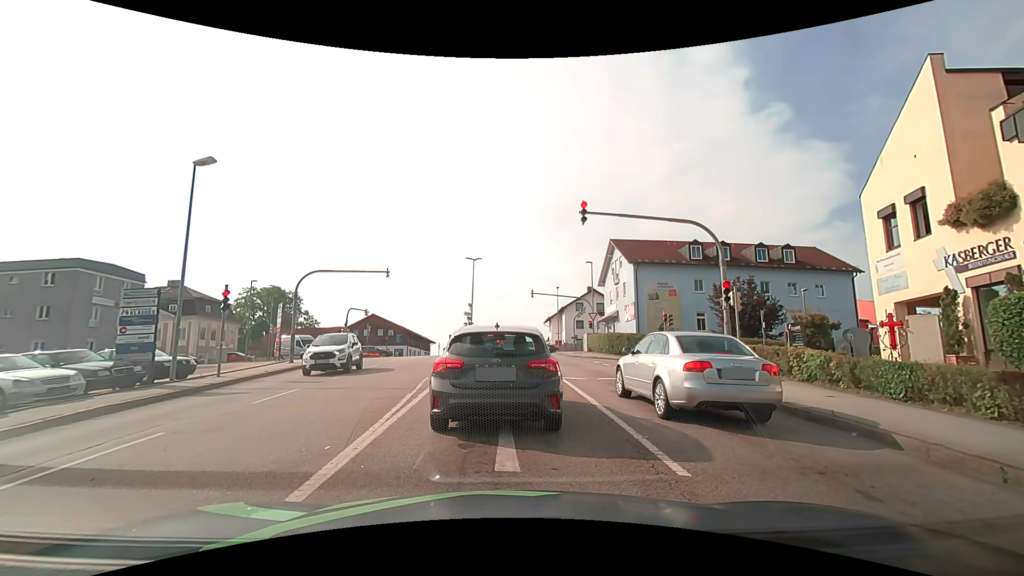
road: tertiary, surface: asphalt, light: Day
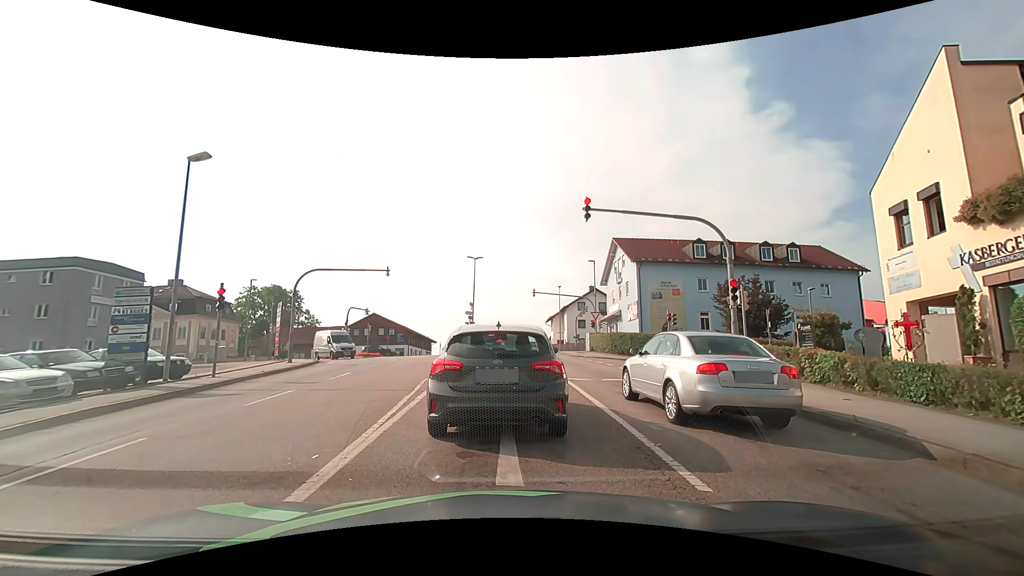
(0.0, +0.5) m; 0°
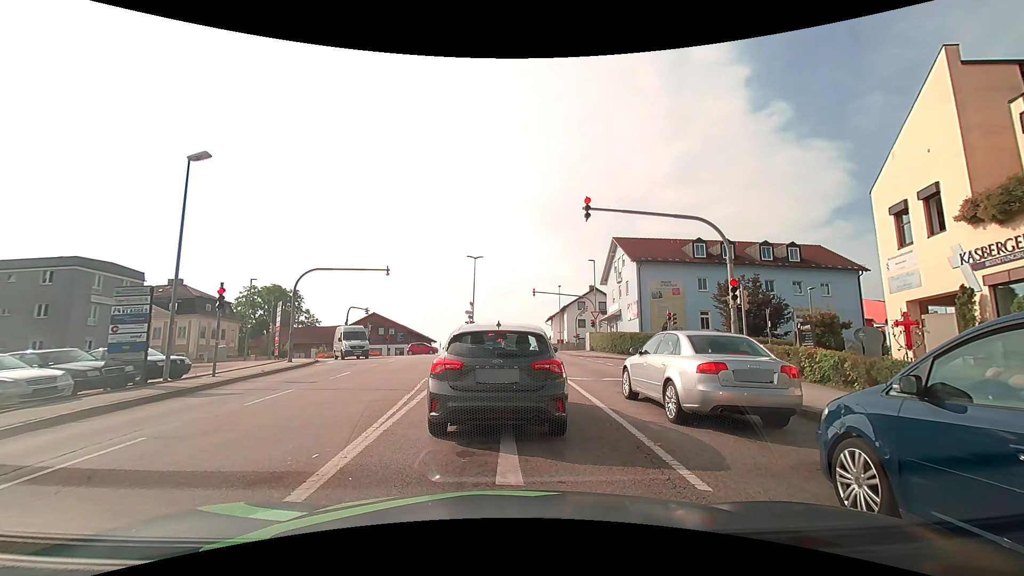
(0.0, 0.0) m; 0°
(0, +10) (0, +20) (-1, +30) (-1, +40) (-1, +50) (-2, +60) (-8, +68) (-18, +71) (-28, +71) (-38, +71) m
